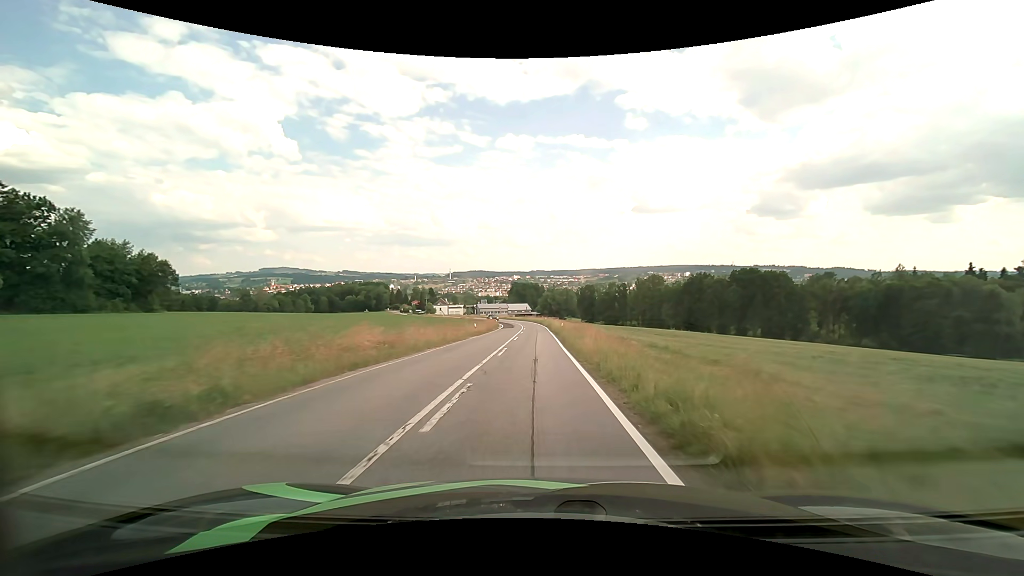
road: tertiary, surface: asphalt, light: Day
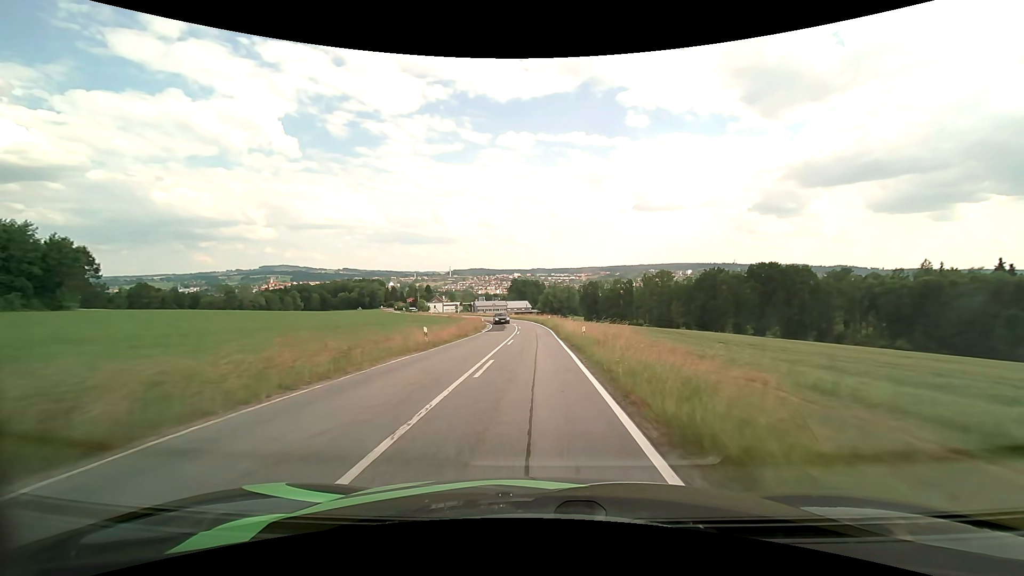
(0.0, +18.1) m; 0°
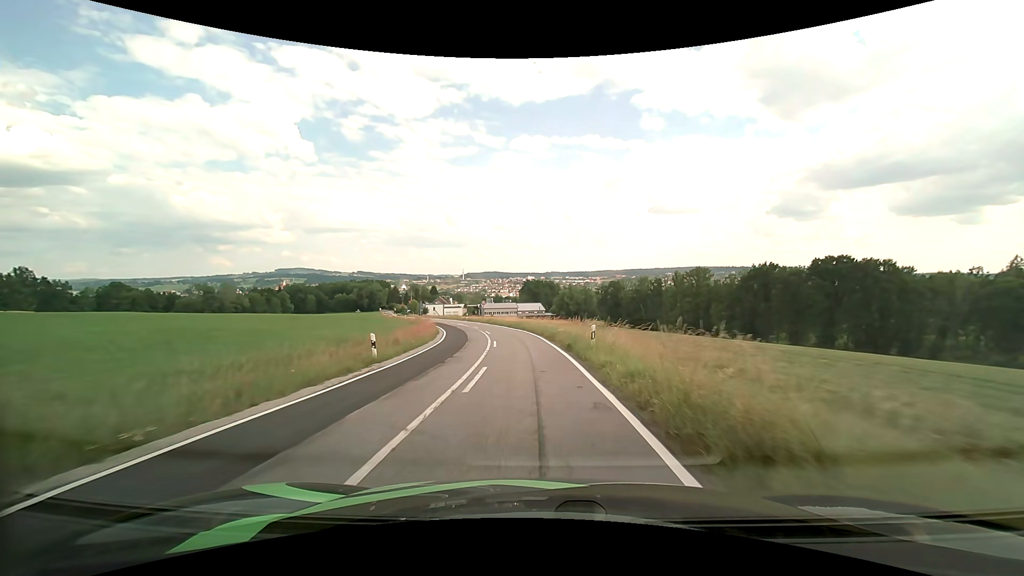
(0.0, +36.8) m; -2°
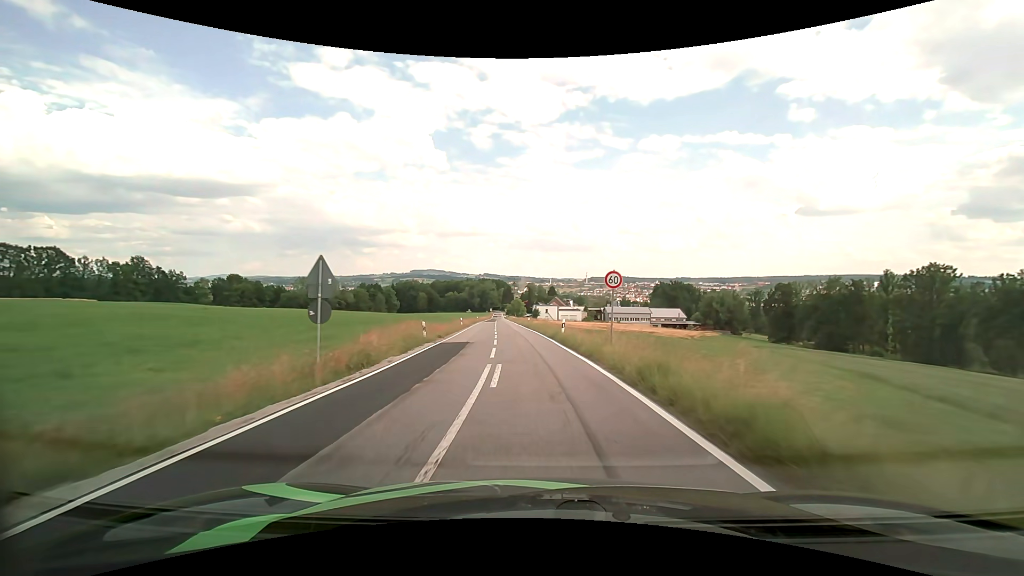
(-4.9, +46.5) m; -14°
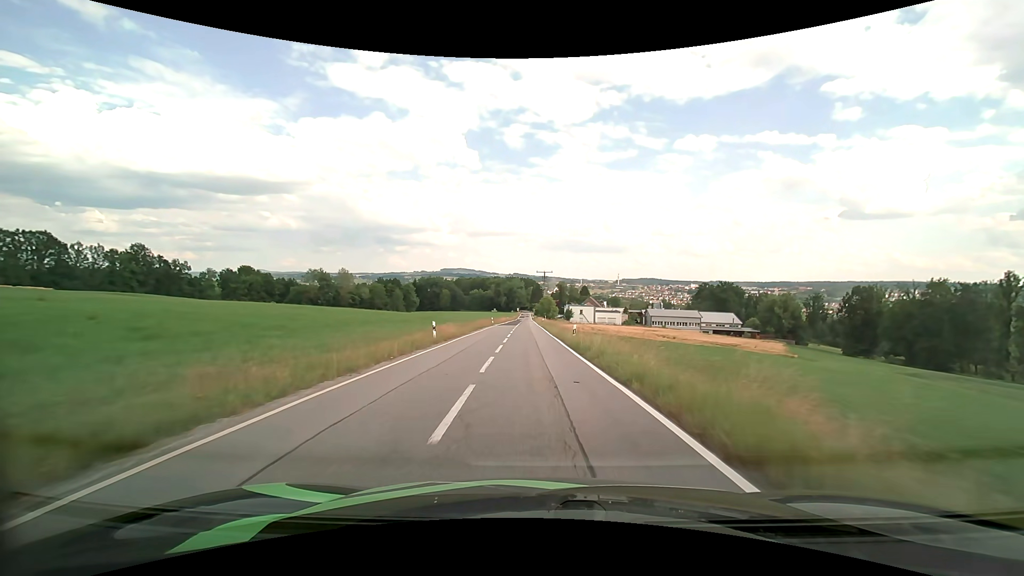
(-1.2, +26.6) m; -4°
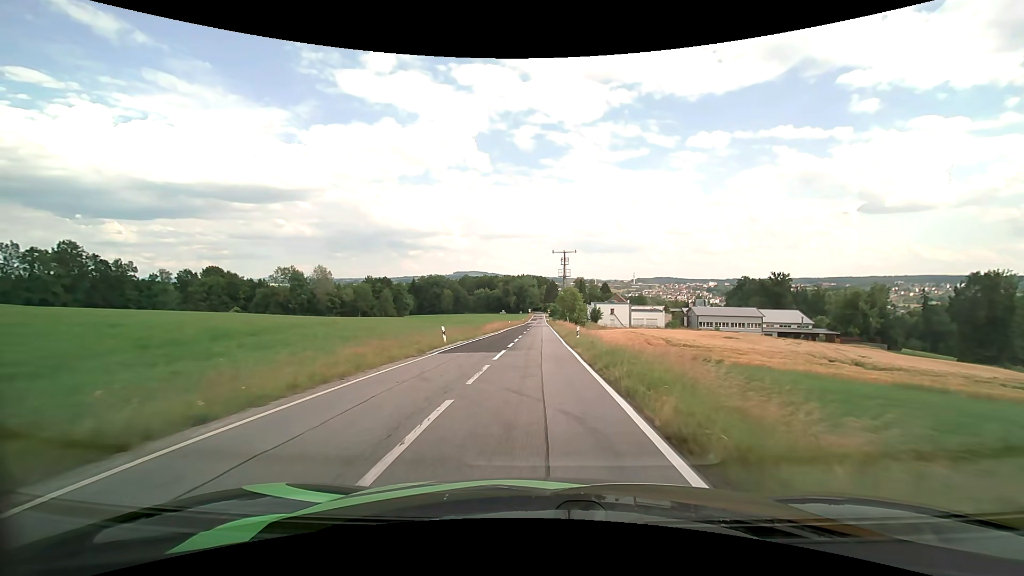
(-0.4, +43.0) m; -1°
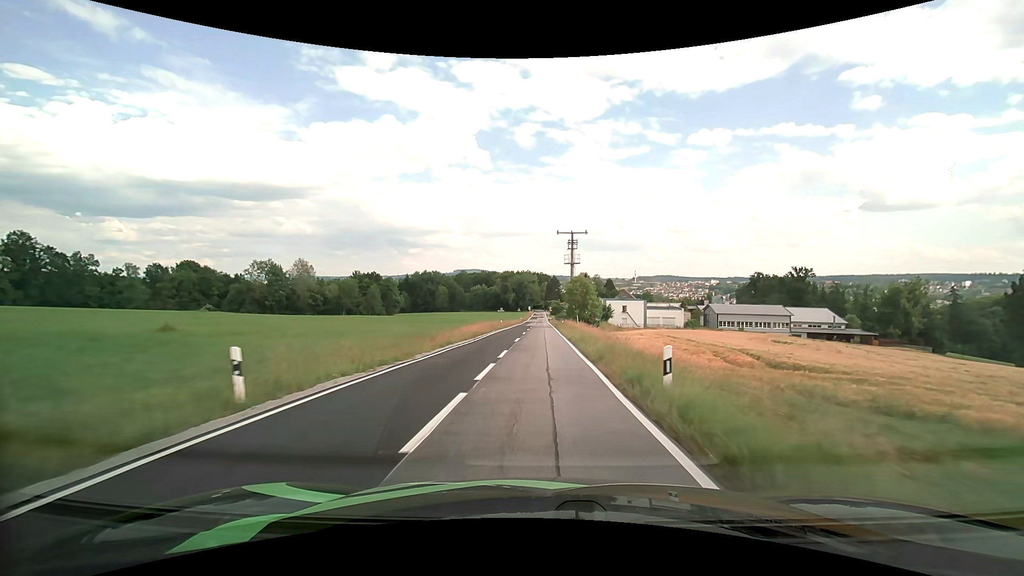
(-0.1, +18.0) m; 0°
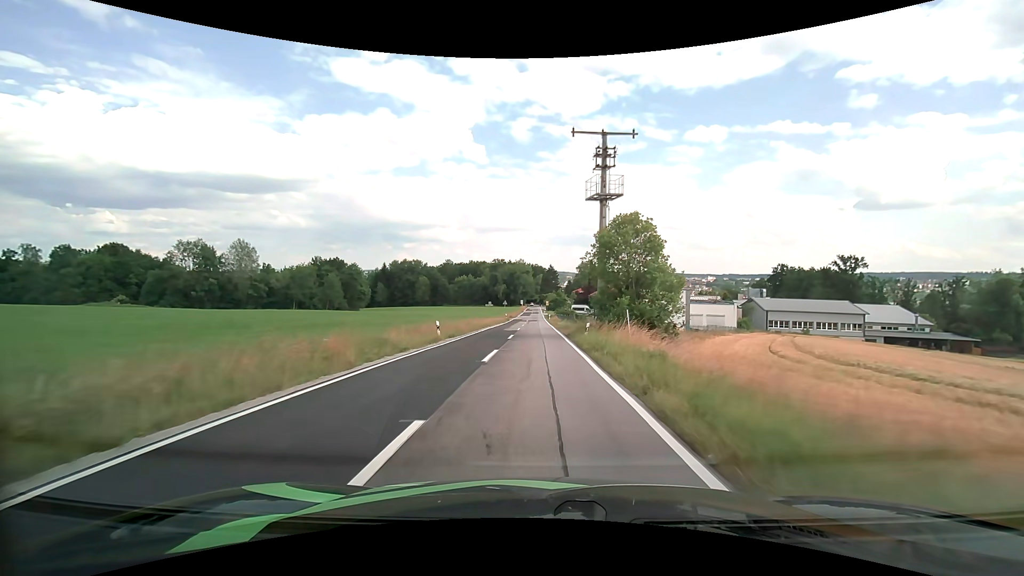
(+0.3, +35.9) m; +1°
(0, +10) (0, +20) (0, +30) (0, +40) (0, +50) (0, +60) (0, +70) (-1, +80) (-1, +90) (-1, +100) m
